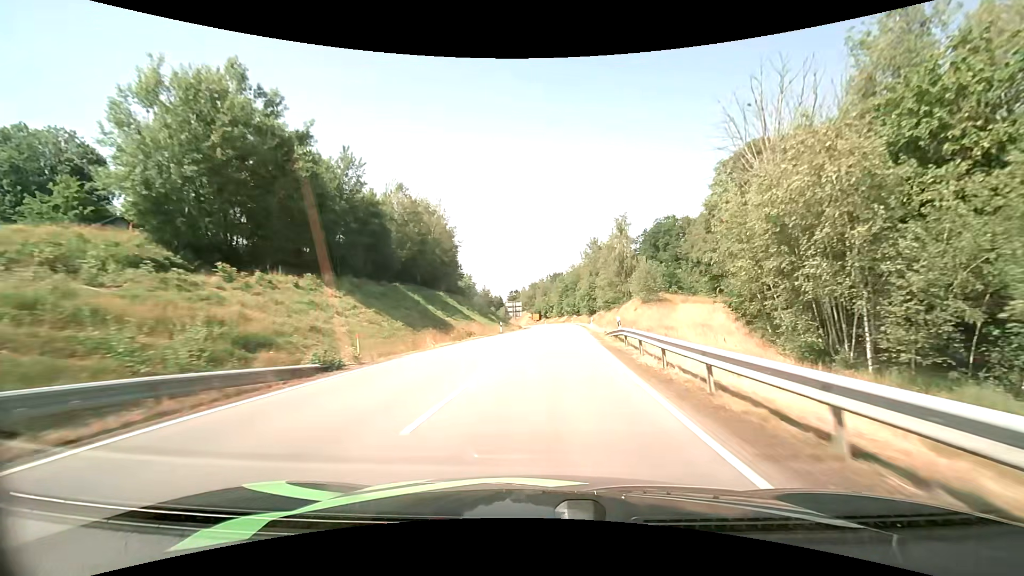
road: secondary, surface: asphalt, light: Day
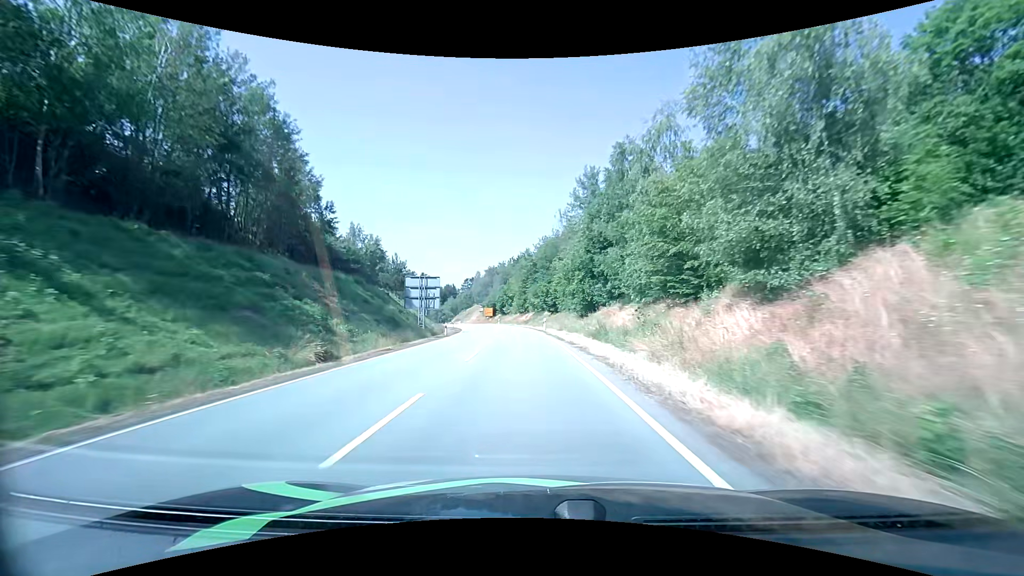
(+2.8, +54.2) m; +4°
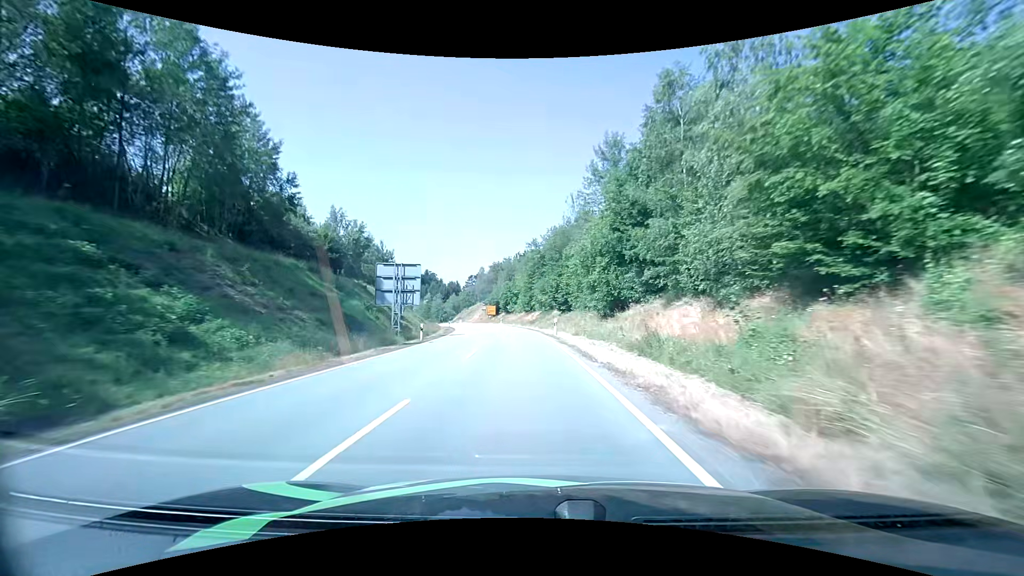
(-0.1, +10.9) m; -1°
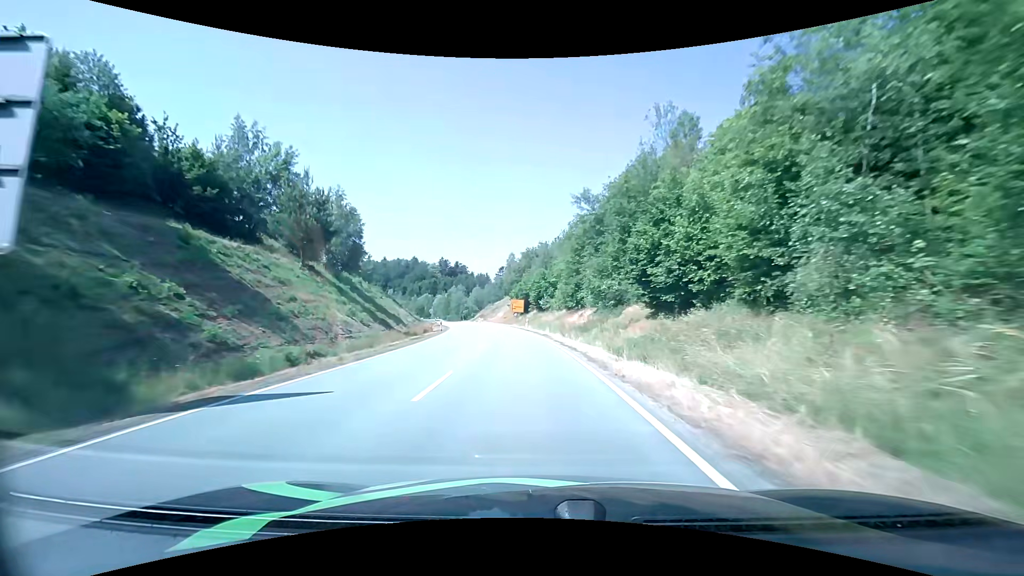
(-1.2, +32.0) m; -4°
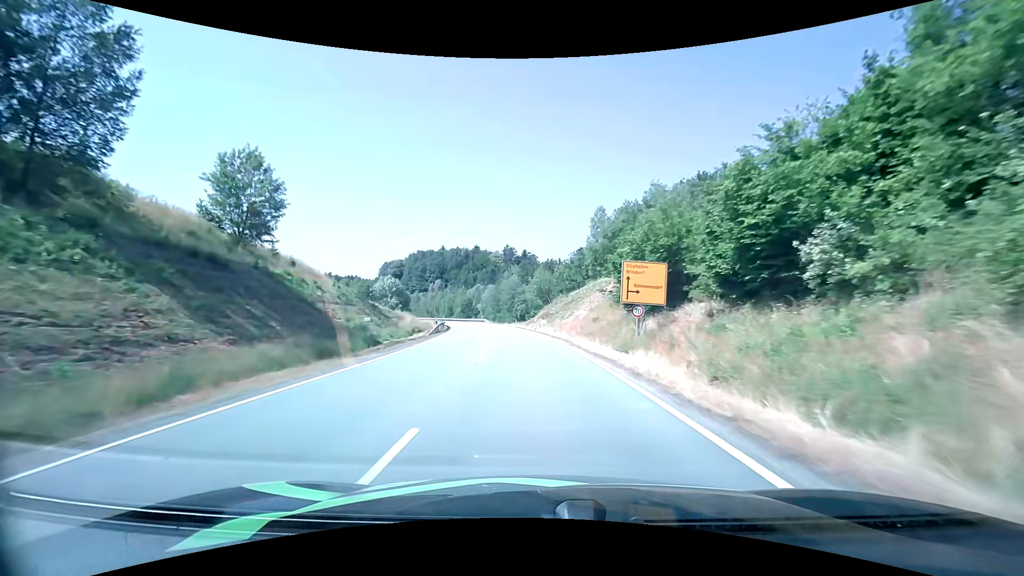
(-4.3, +54.3) m; -8°
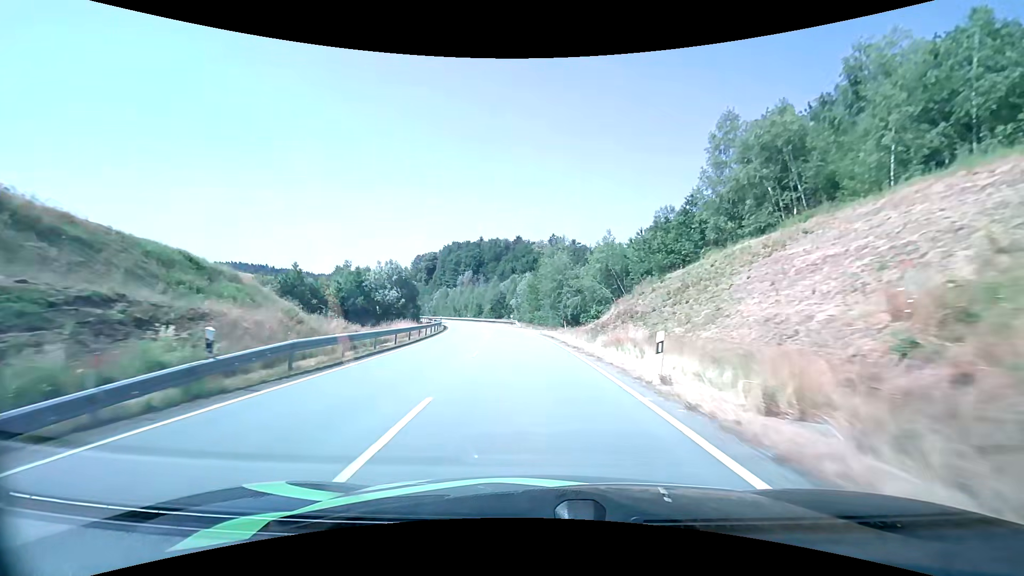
(-1.7, +34.4) m; -5°
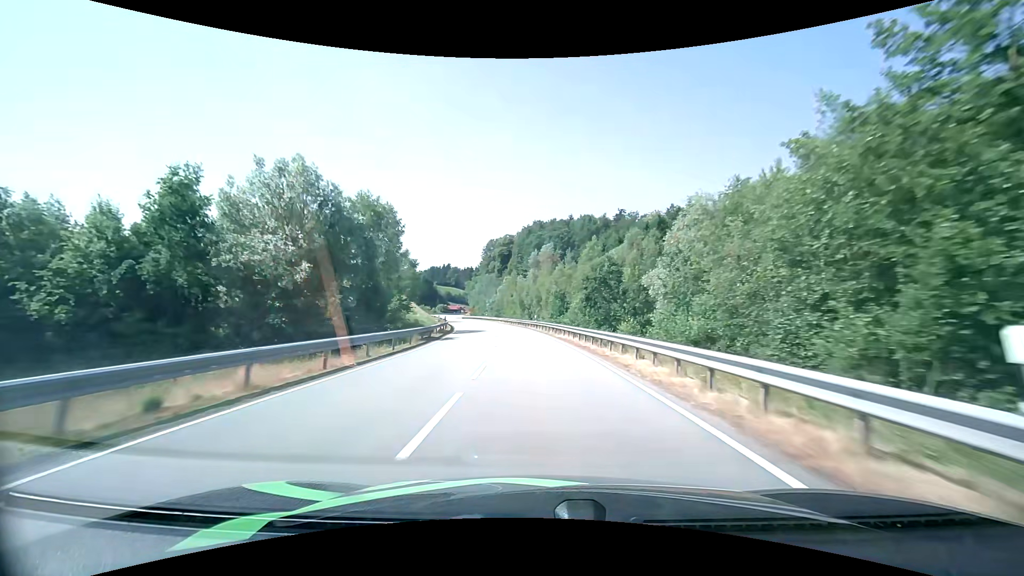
(-5.9, +59.9) m; -11°
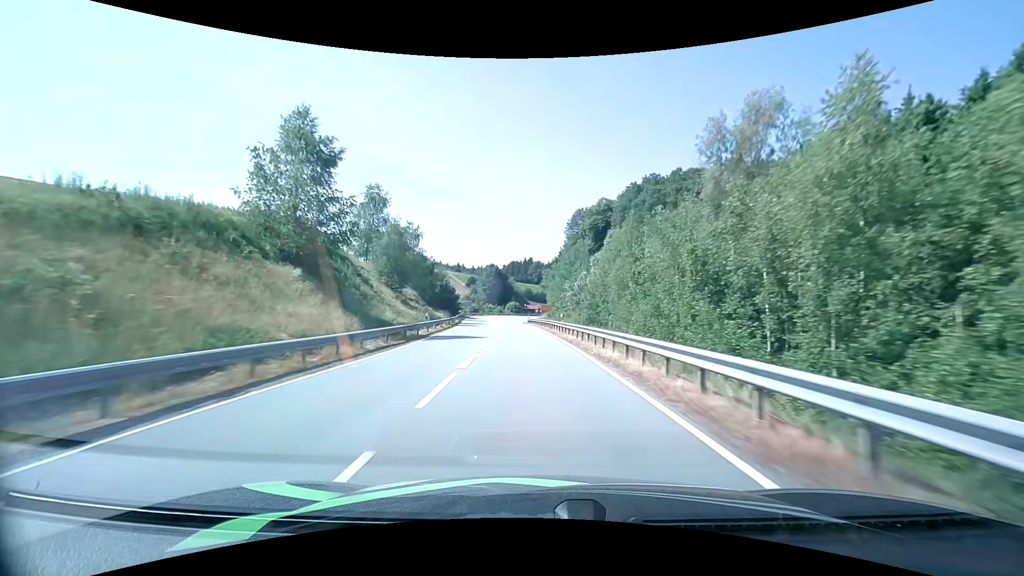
(-5.4, +64.1) m; -10°
(0, +10) (-1, +20) (-1, +30) (-2, +40) (-2, +50) (-3, +60) (-4, +70) (-5, +80) (-5, +90) (-6, +100) m
